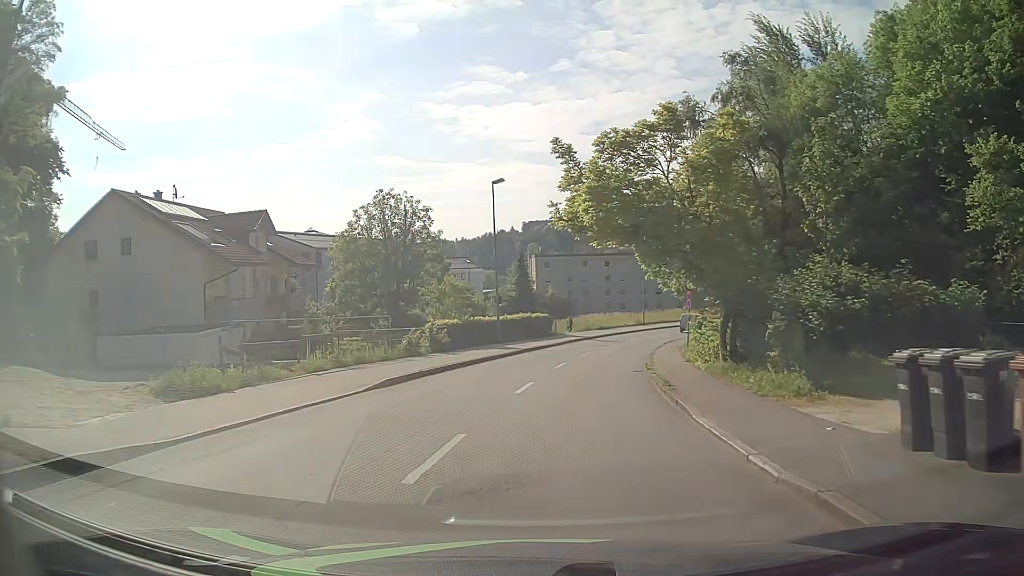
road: tertiary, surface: asphalt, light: Day
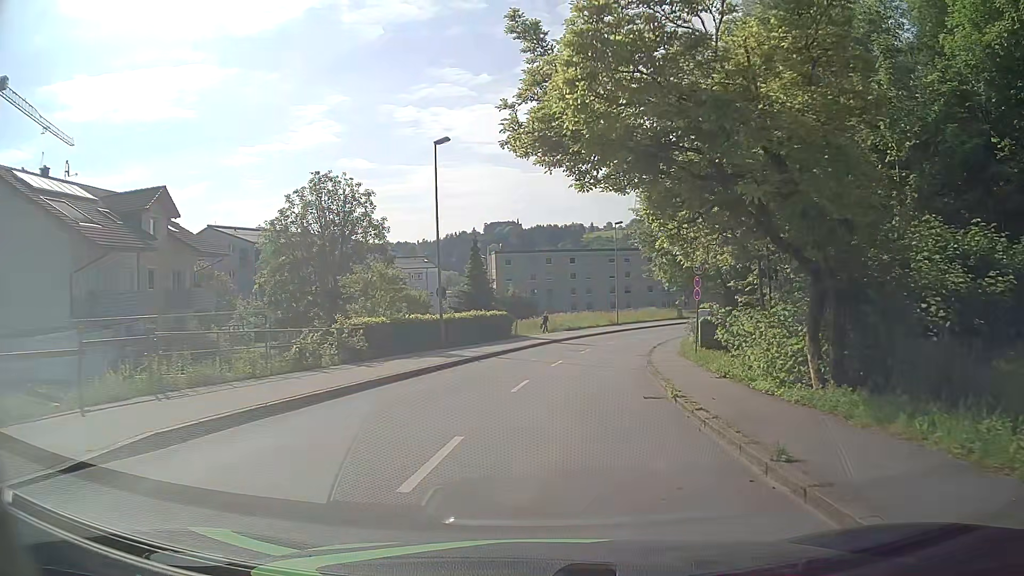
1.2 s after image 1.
(+0.1, +9.3) m; +3°
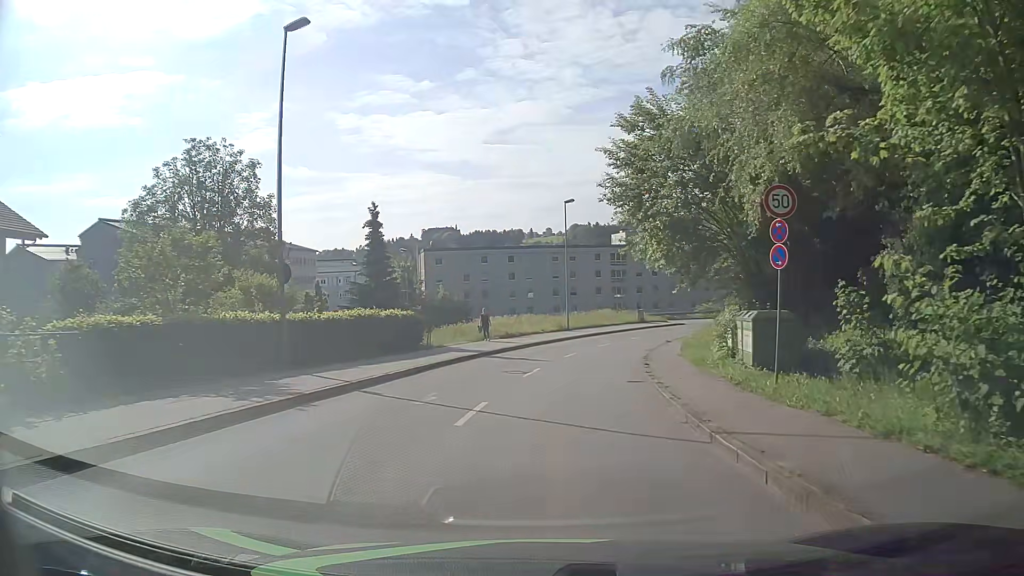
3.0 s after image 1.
(+0.4, +13.8) m; +4°
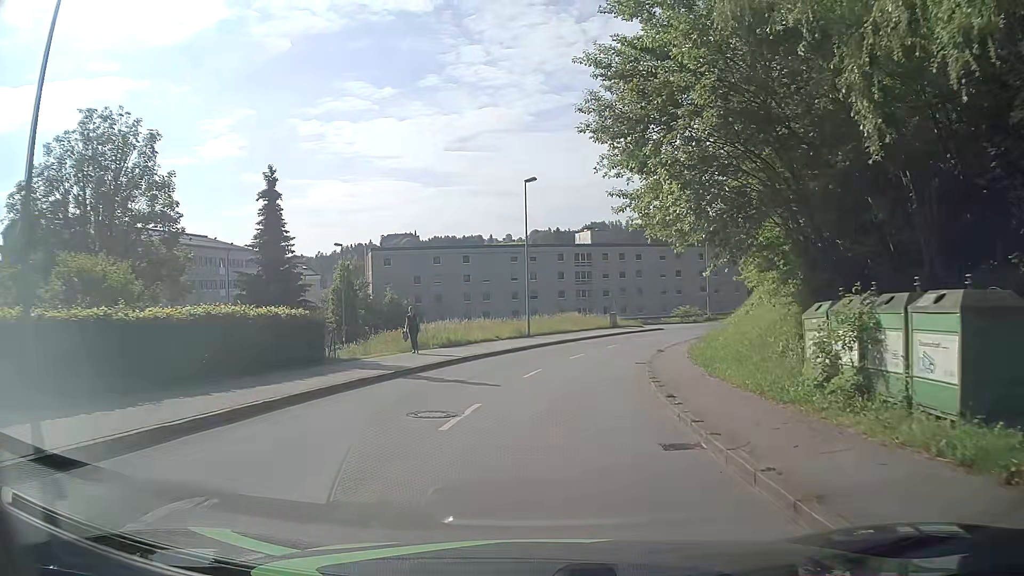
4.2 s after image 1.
(+0.3, +9.3) m; +4°
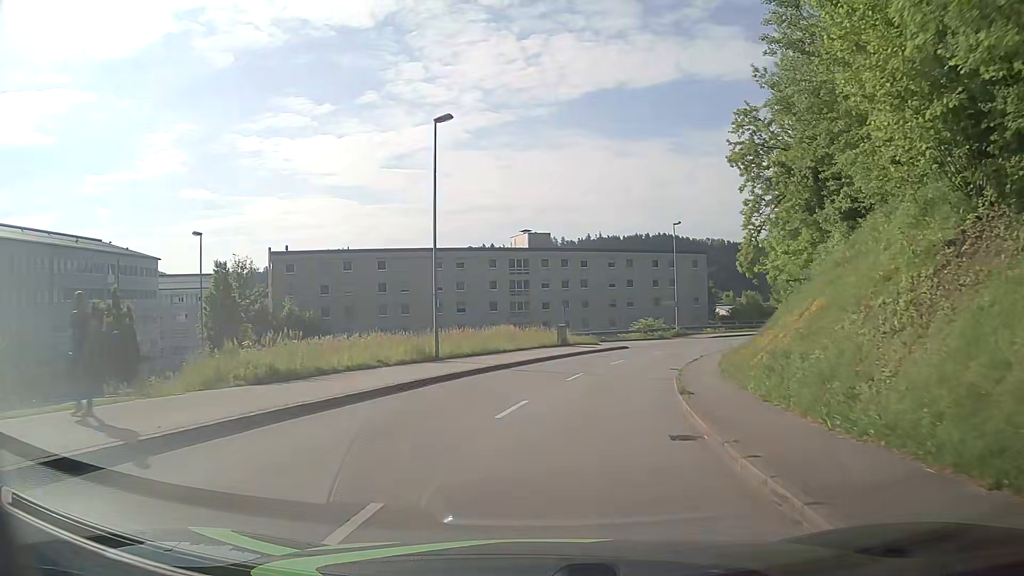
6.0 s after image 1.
(+0.7, +15.7) m; +5°
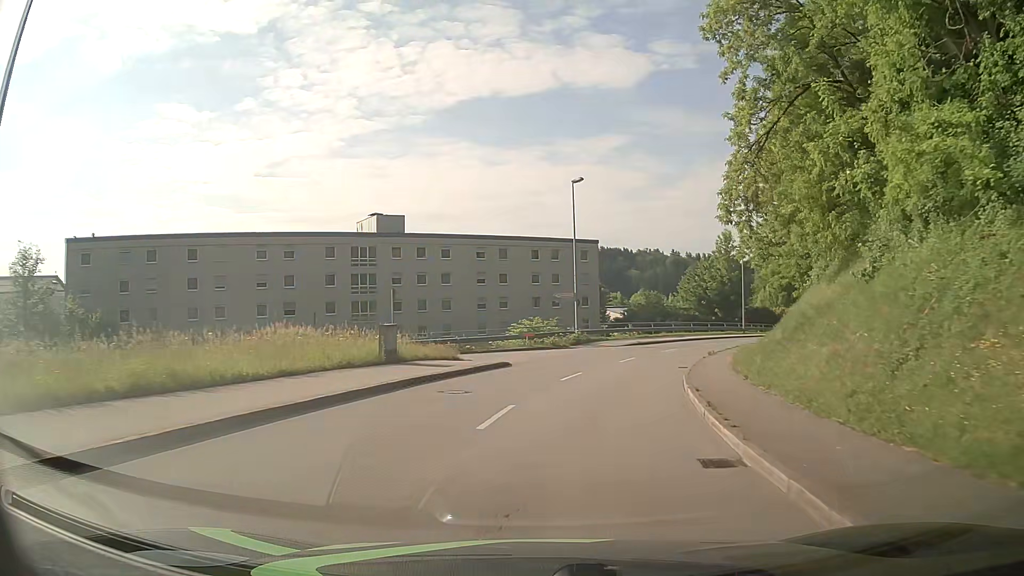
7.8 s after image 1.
(+1.9, +19.6) m; +11°
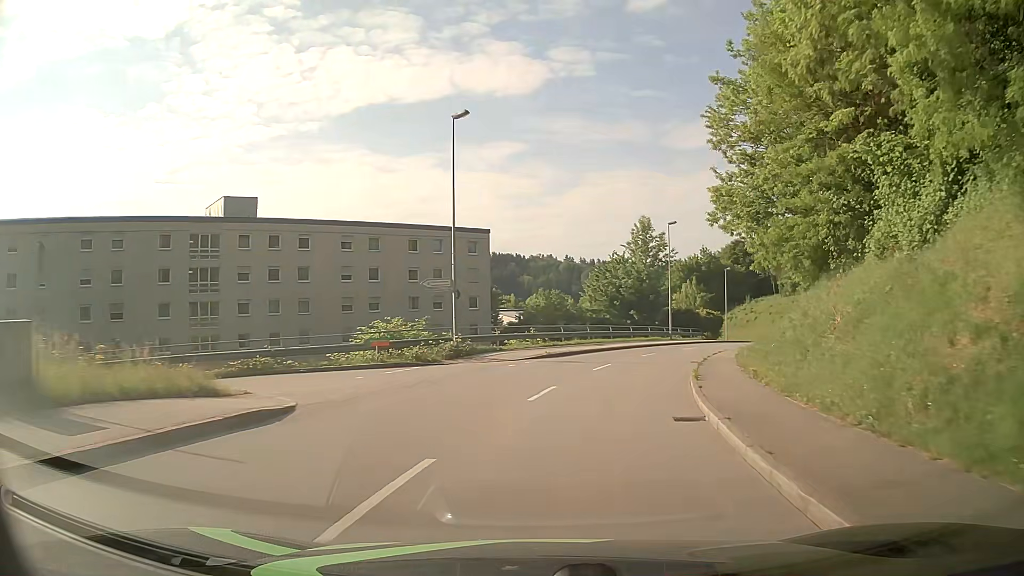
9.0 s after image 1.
(+1.1, +14.1) m; +9°
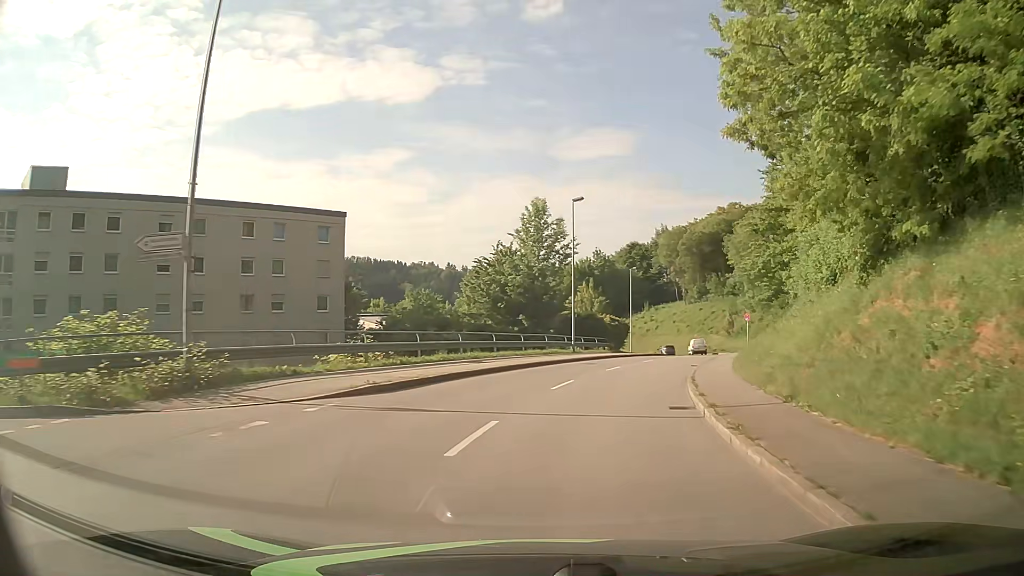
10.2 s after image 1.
(+1.2, +14.4) m; +10°
(+1, +10) (+2, +20) (+5, +29) (+9, +39) (+12, +48) (+15, +58) (+18, +67) (+19, +77) (+20, +87) (+19, +97) m
